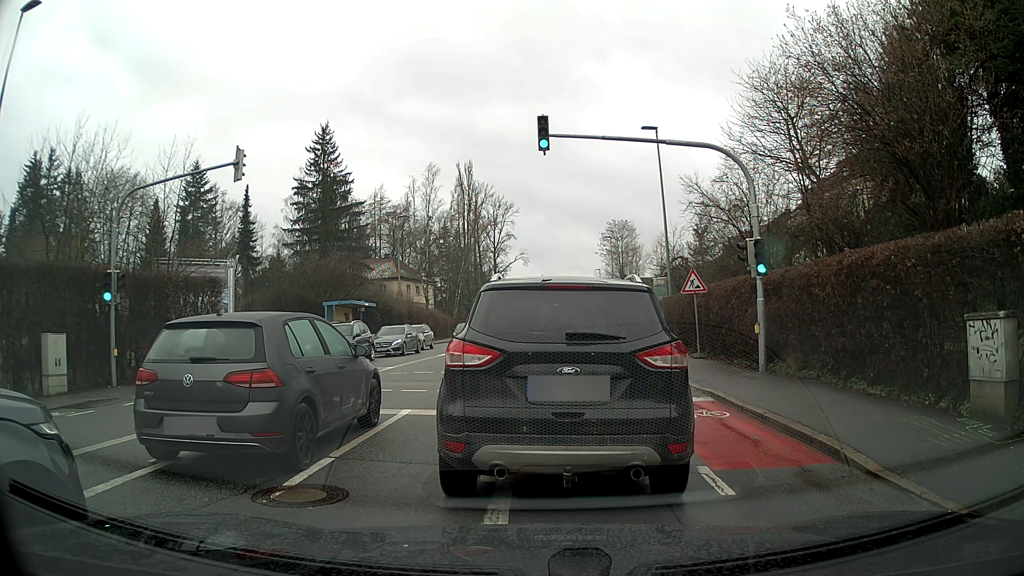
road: tertiary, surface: asphalt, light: Day
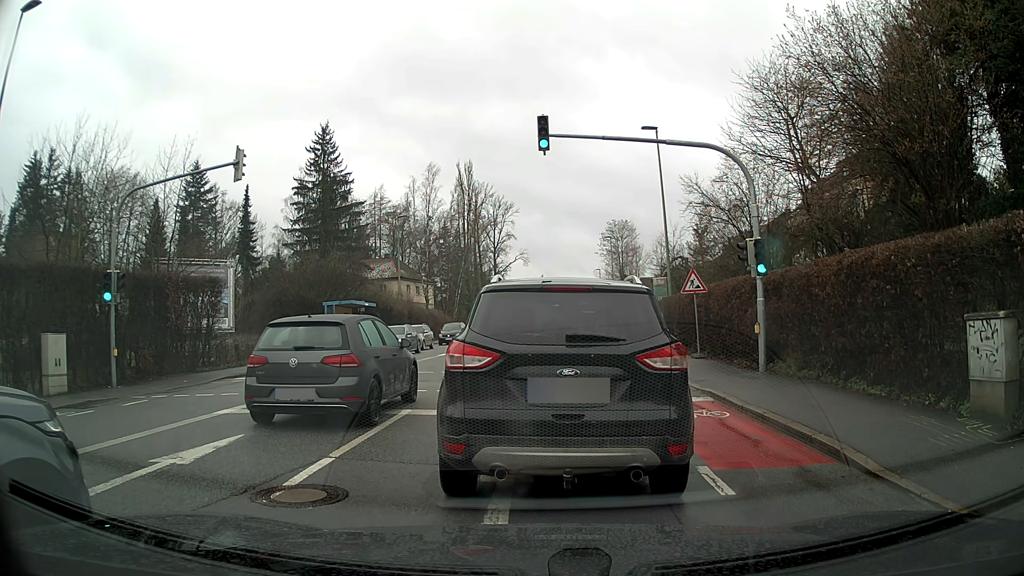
(0.0, 0.0) m; 0°
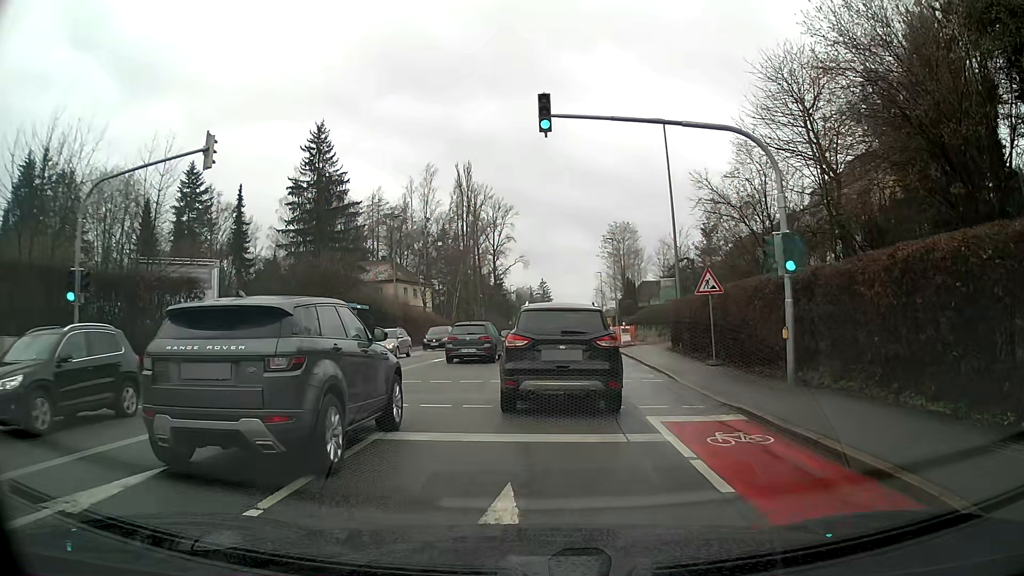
(0.0, +2.1) m; 0°
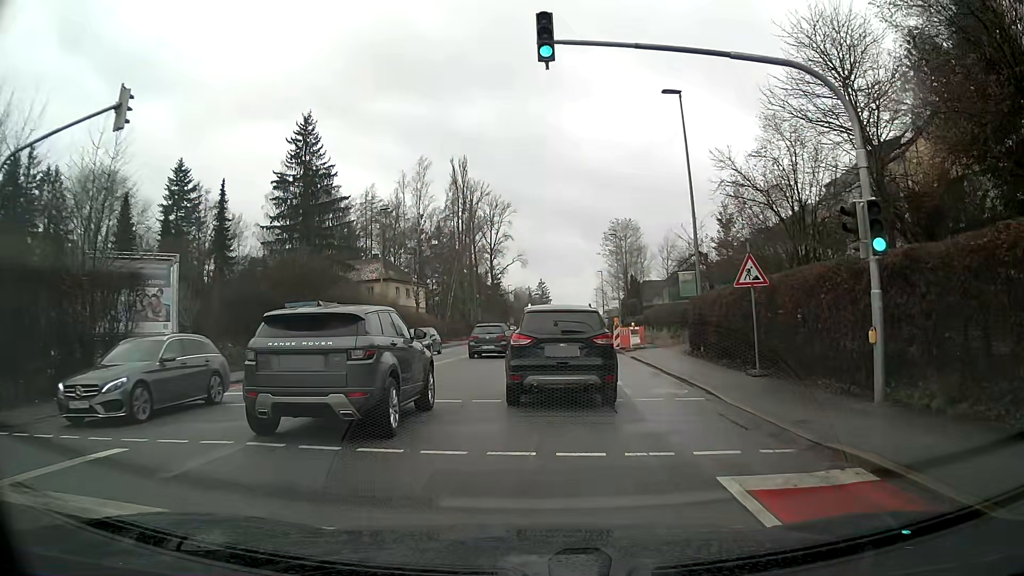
(0.0, +4.2) m; 0°
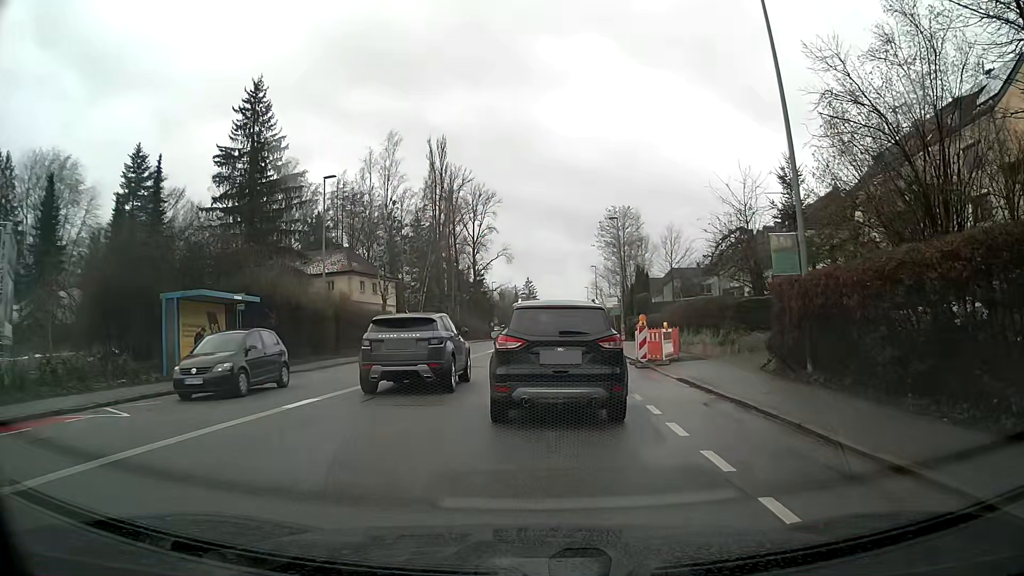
(+0.1, +11.0) m; +1°
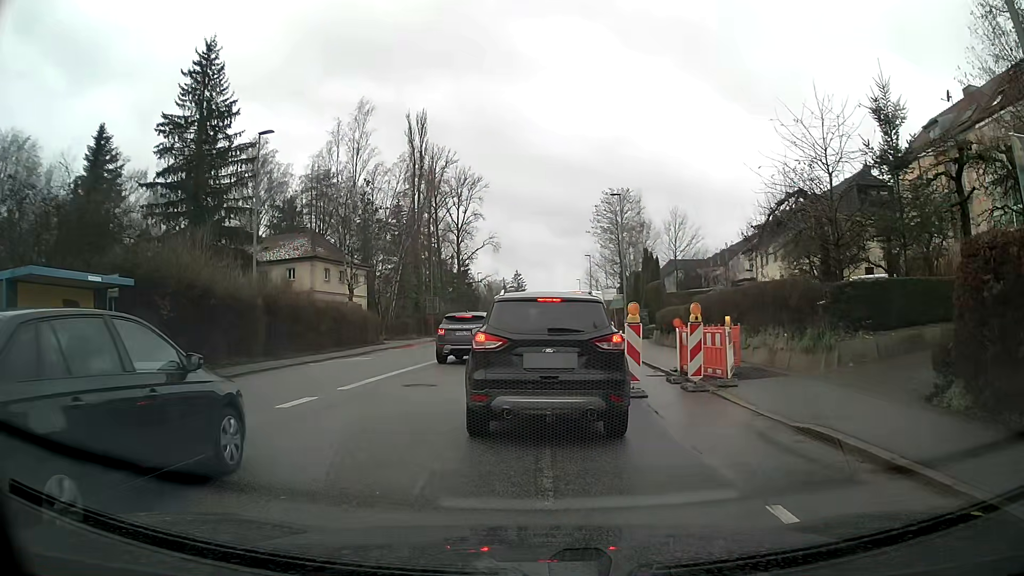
(+0.1, +8.3) m; +1°
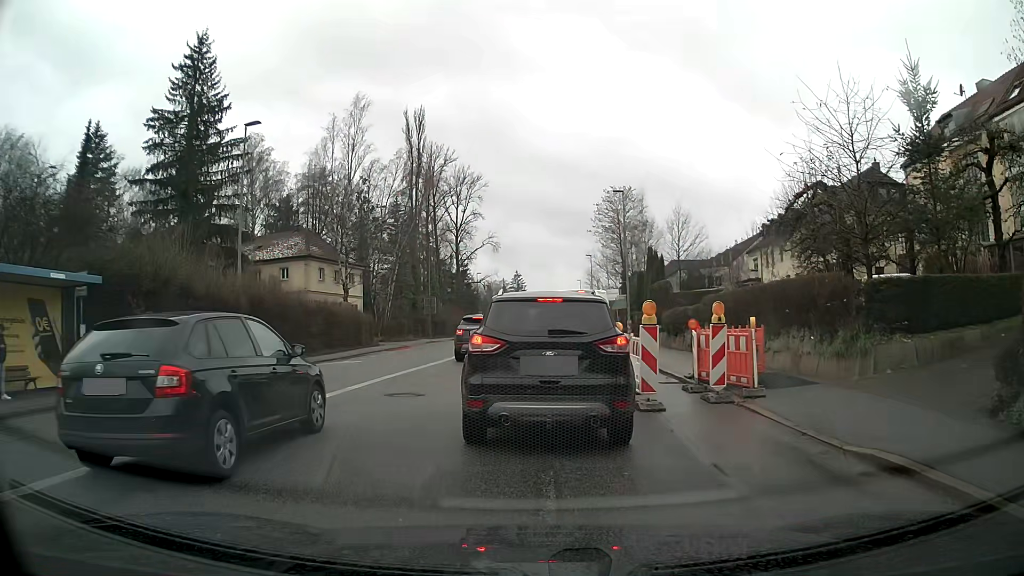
(0.0, +1.6) m; 0°
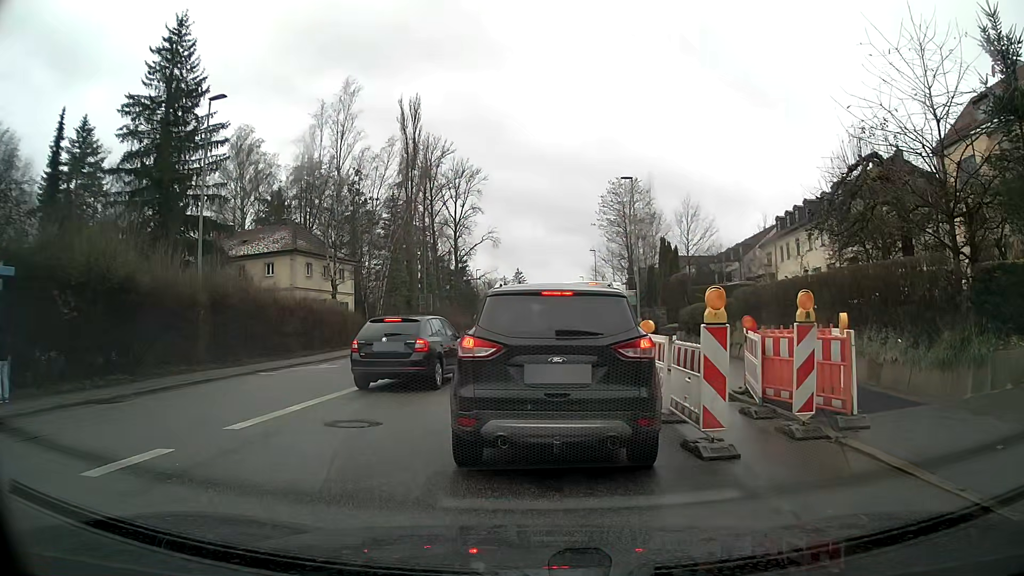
(0.0, +3.6) m; 0°
(0, +10) (+1, +20) (+2, +30) (+2, +40) (+3, +50) (+3, +60) (+3, +70) (+3, +80) (+4, +90) (+4, +100) m
